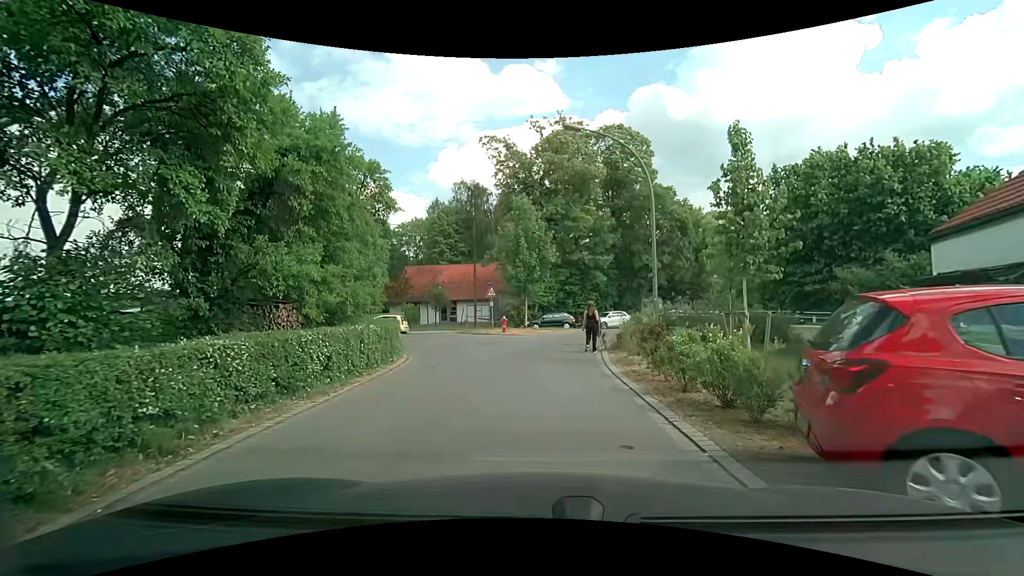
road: residential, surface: asphalt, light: Day
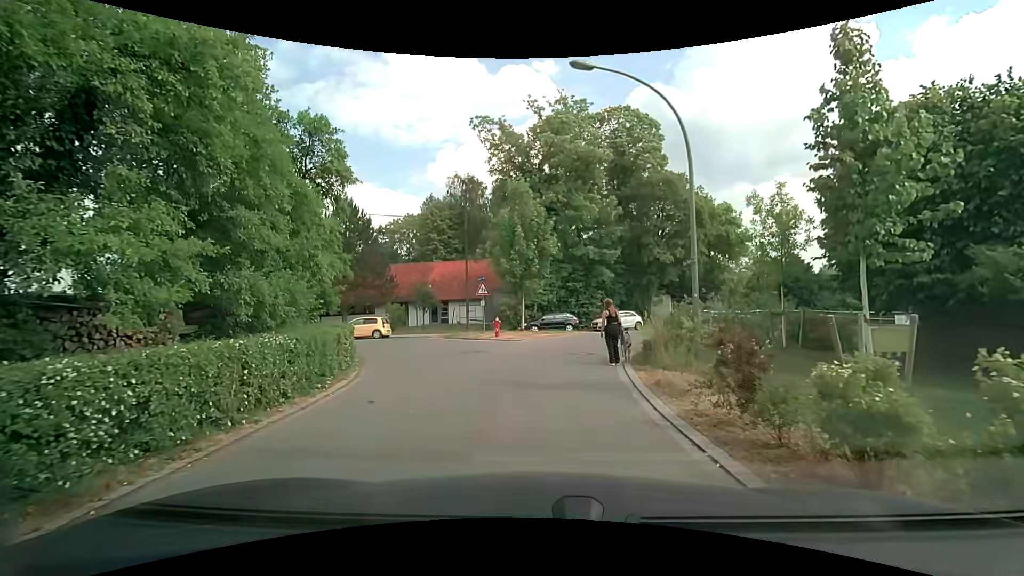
(0.0, +4.3) m; -1°
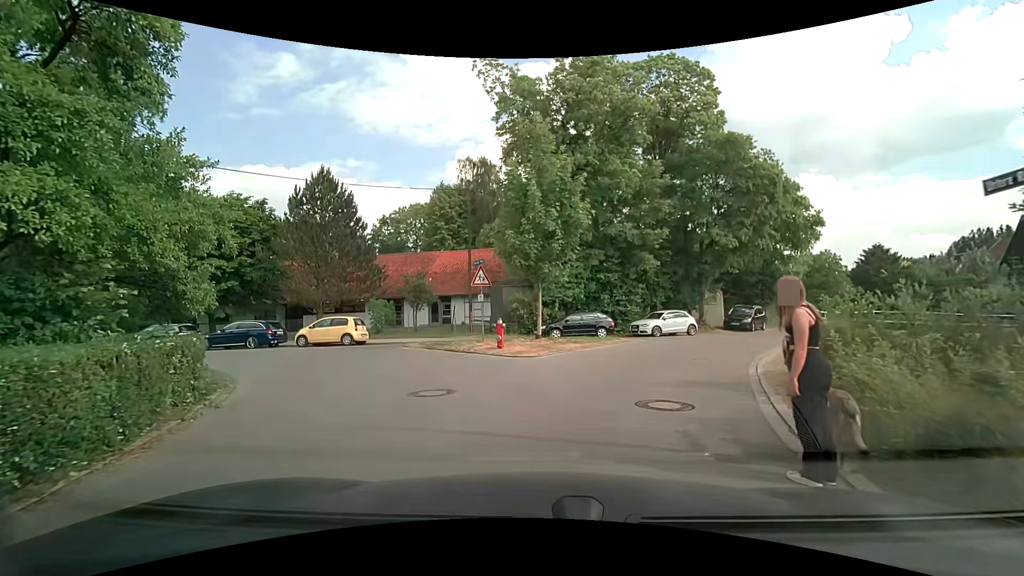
(+0.1, +8.3) m; 0°
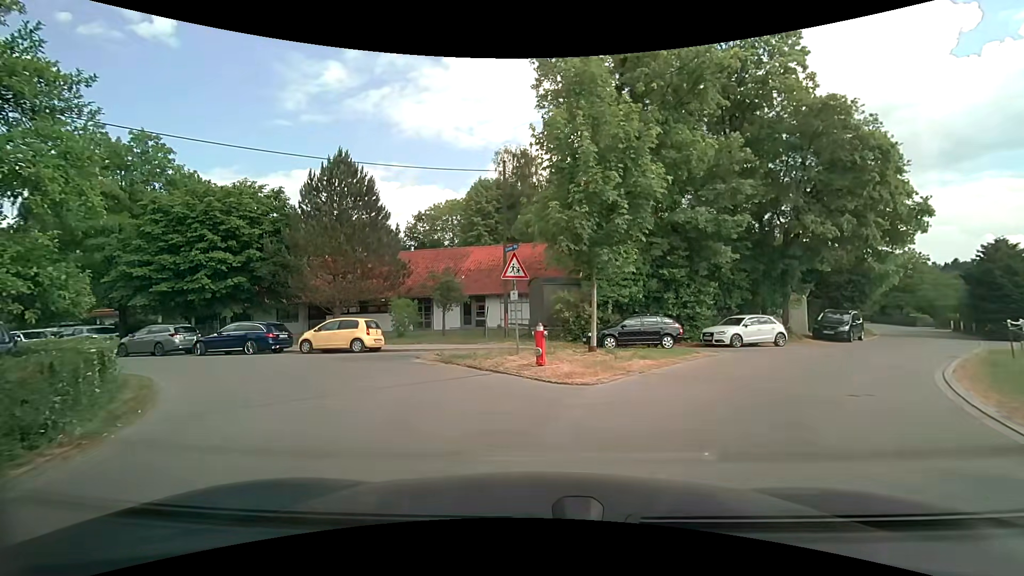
(-0.2, +4.6) m; -6°
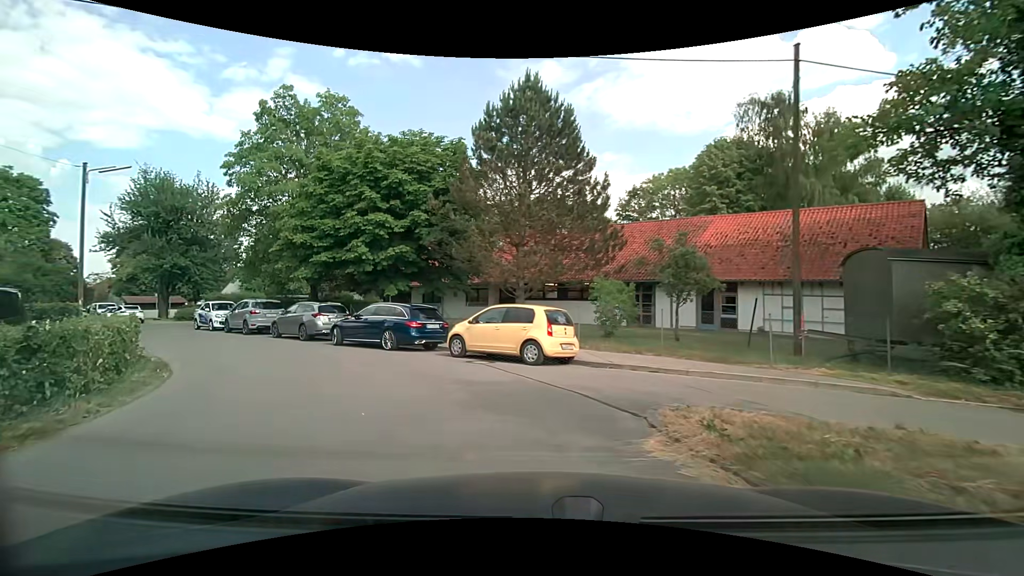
(-1.5, +9.6) m; -23°
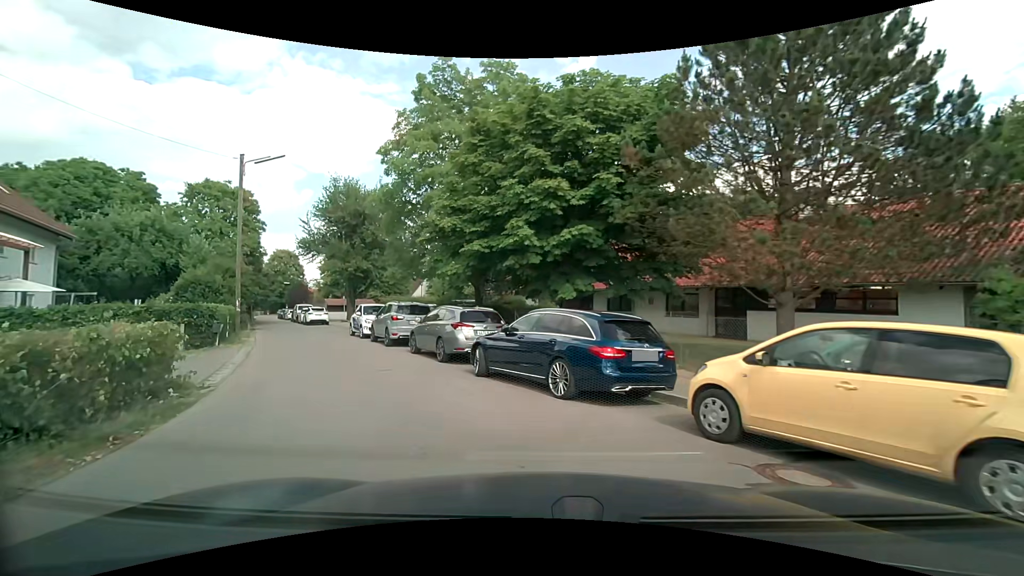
(-1.3, +7.3) m; -20°
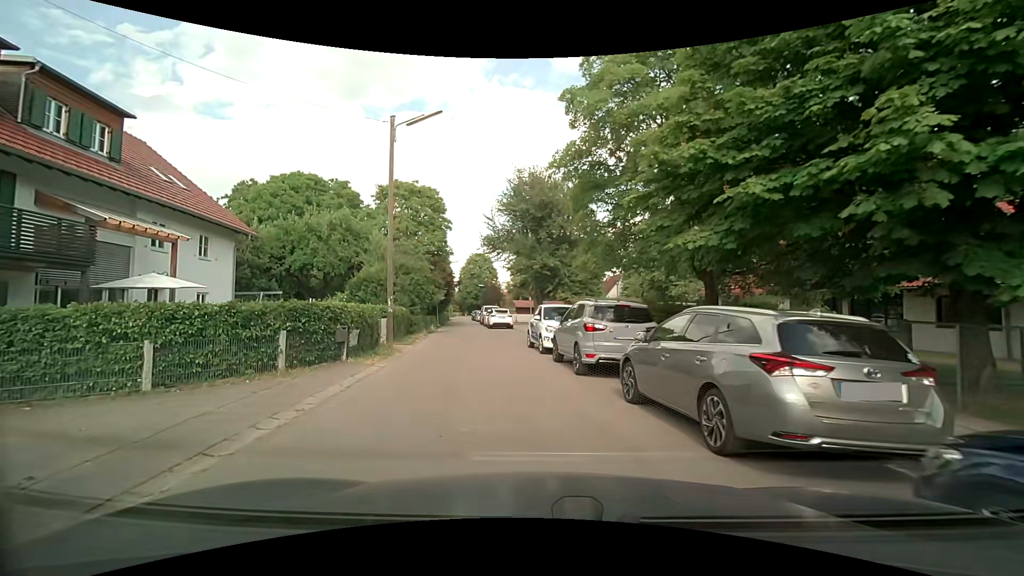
(-1.5, +7.7) m; -21°
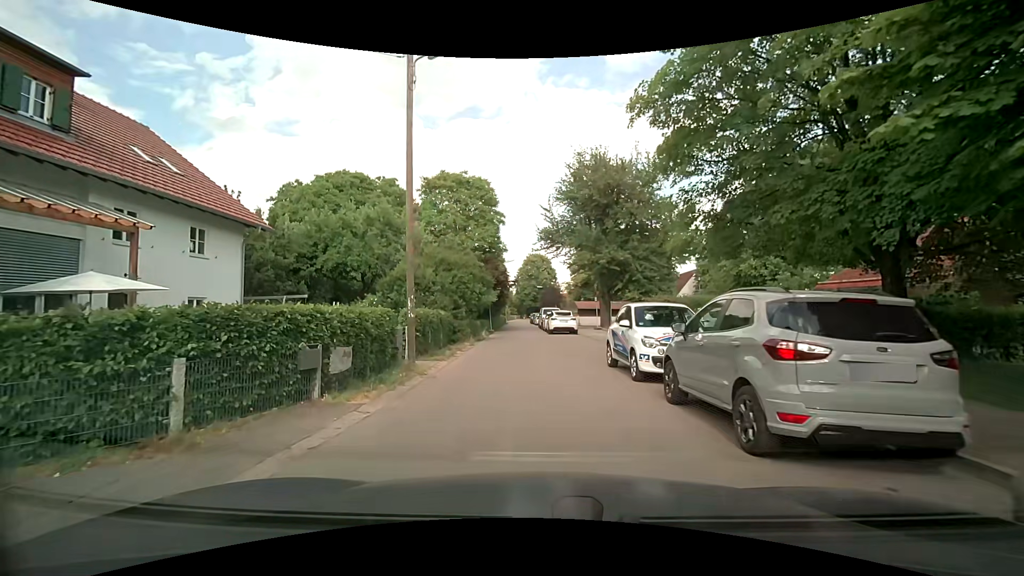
(-0.4, +5.6) m; -8°
